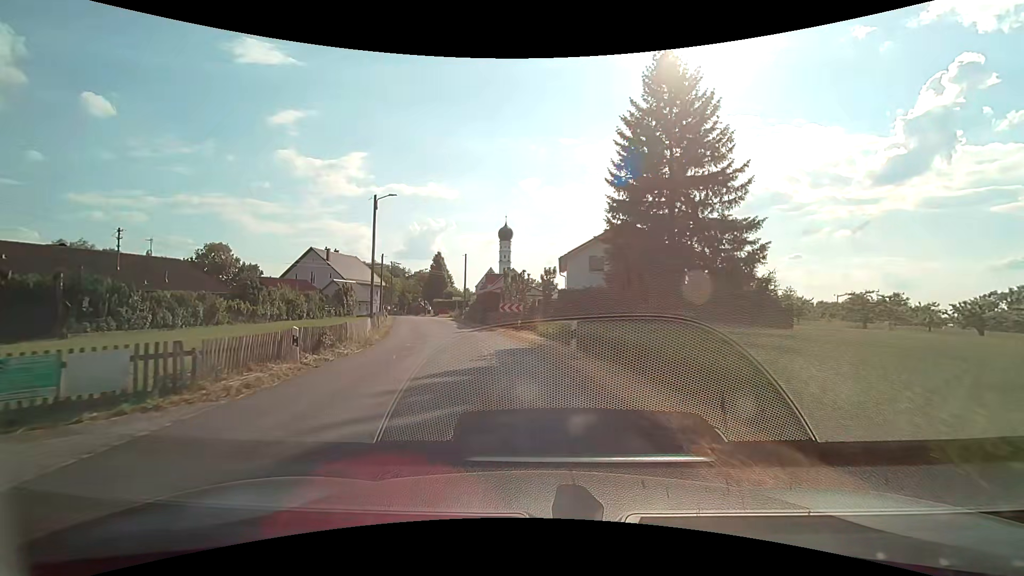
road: tertiary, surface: asphalt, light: Day
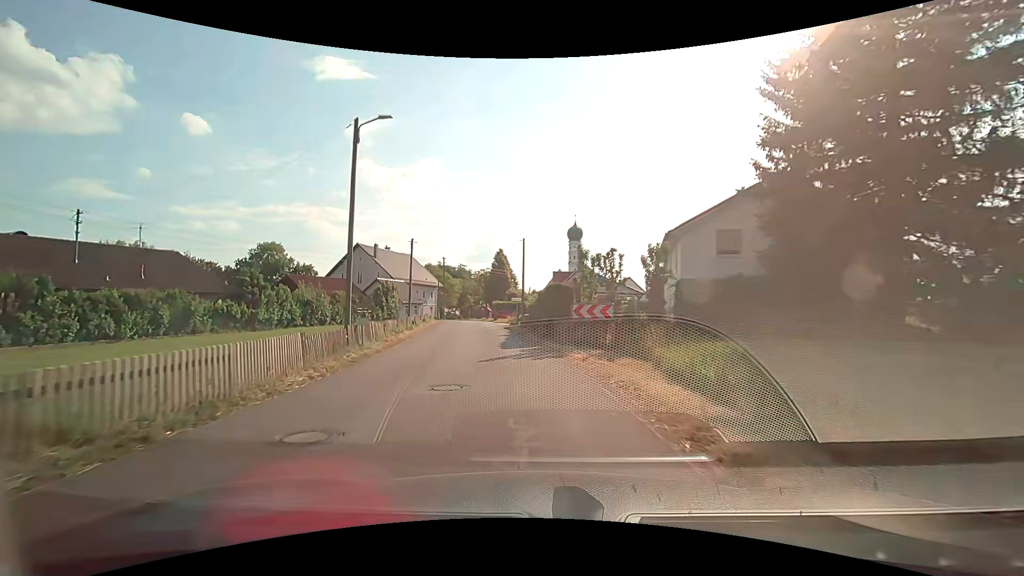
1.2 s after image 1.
(-0.9, +13.3) m; -8°
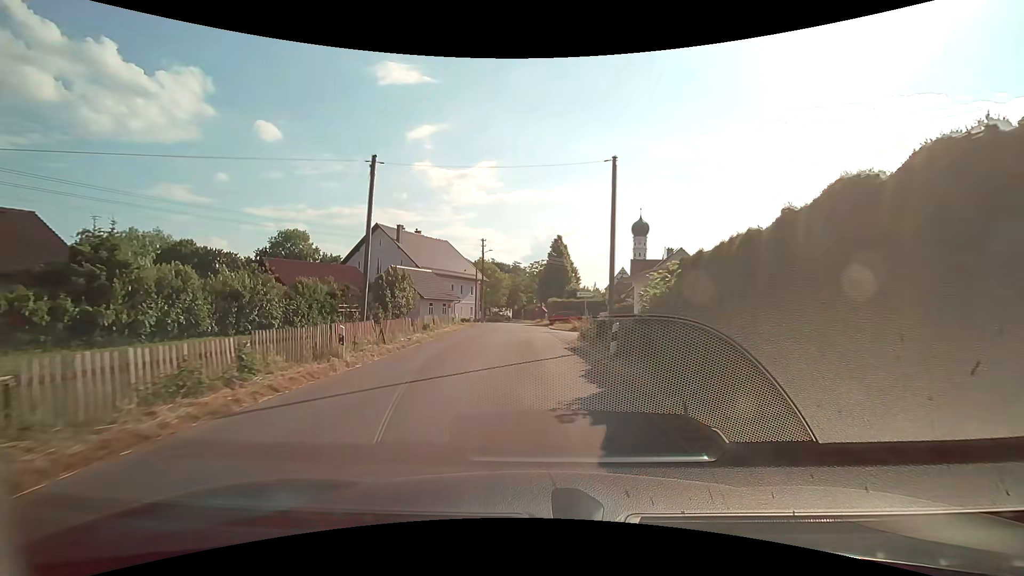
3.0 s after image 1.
(-1.3, +19.6) m; -6°
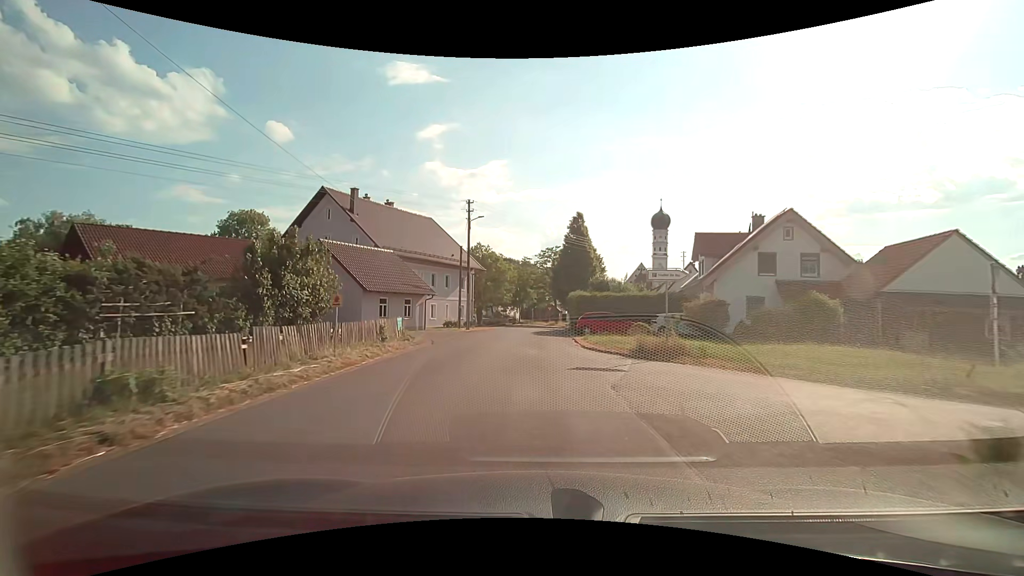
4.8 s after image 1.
(-0.4, +19.5) m; -2°
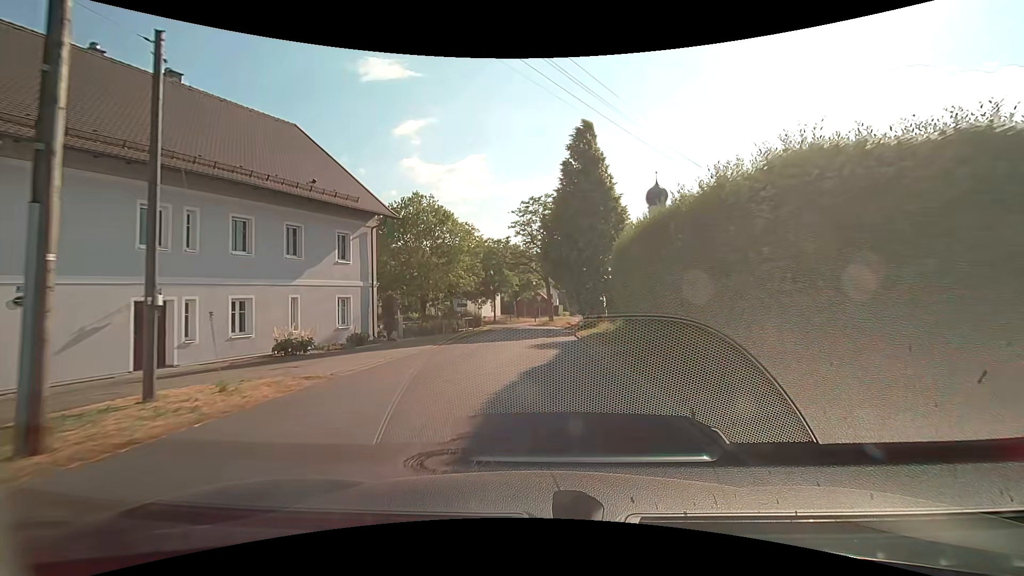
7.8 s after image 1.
(+0.3, +29.8) m; +2°
